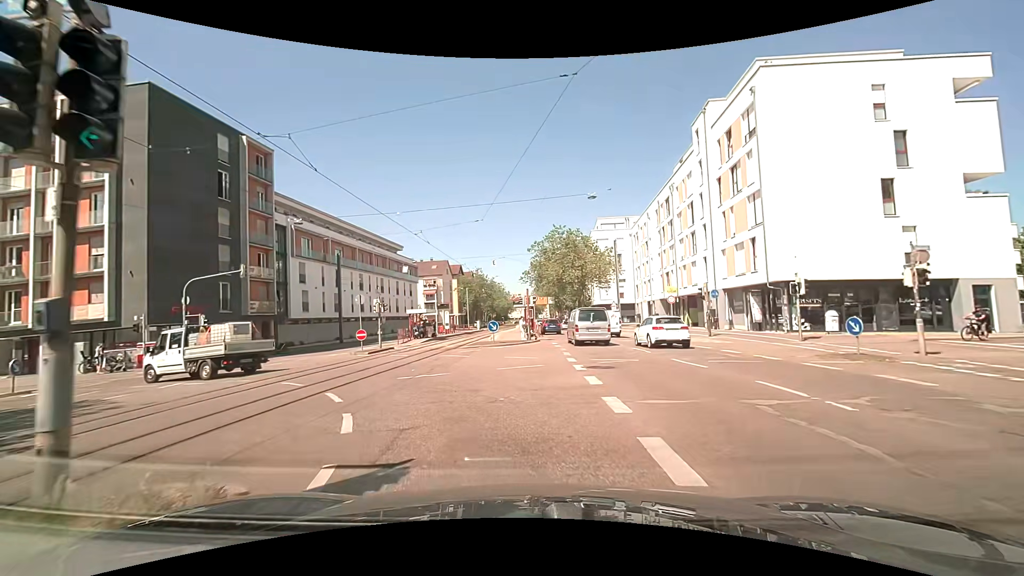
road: primary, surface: asphalt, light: Day
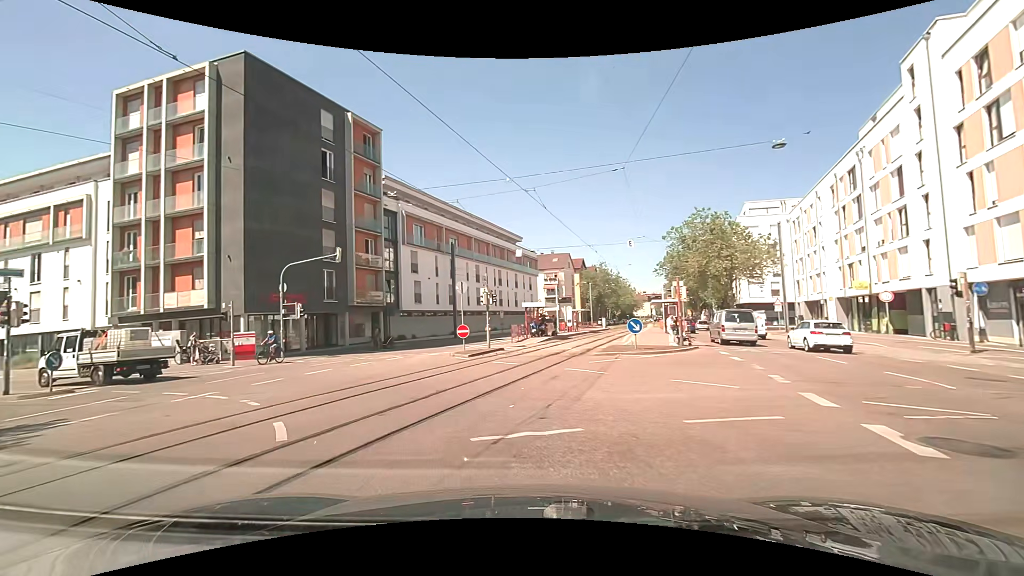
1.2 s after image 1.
(-0.9, +7.1) m; -14°
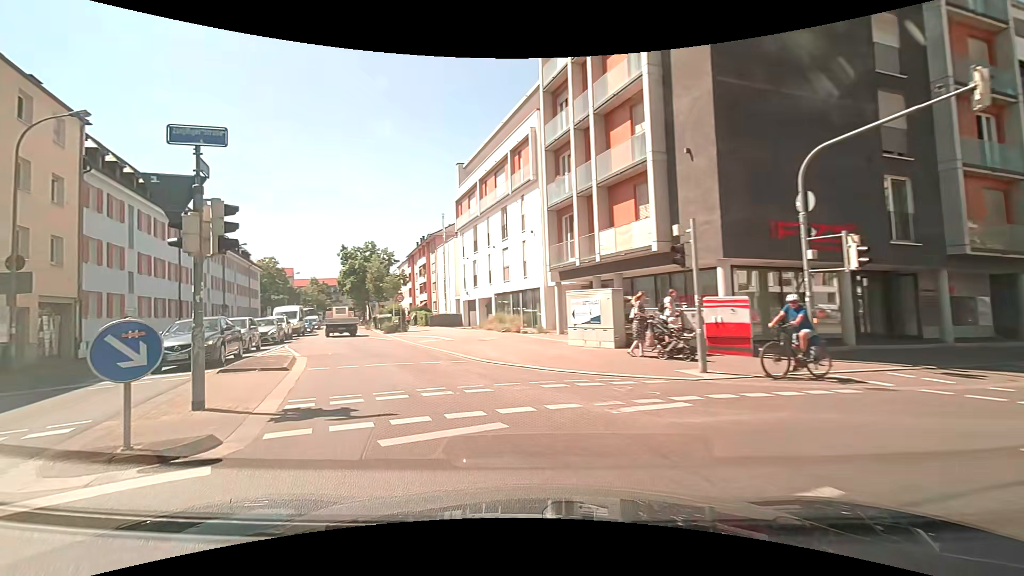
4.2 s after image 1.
(-7.6, +16.4) m; -50°
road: tertiary
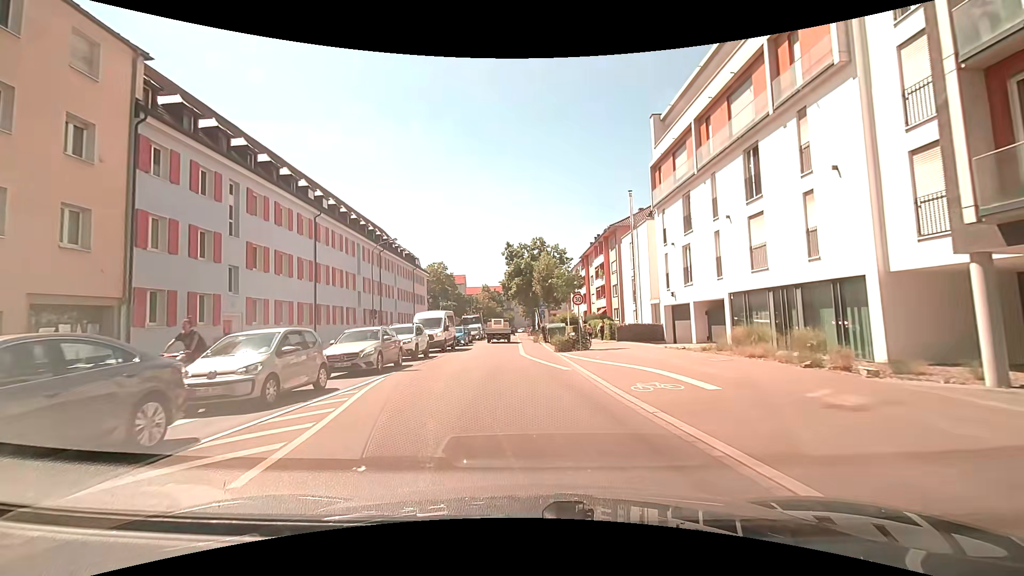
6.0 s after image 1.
(-3.2, +12.7) m; -21°
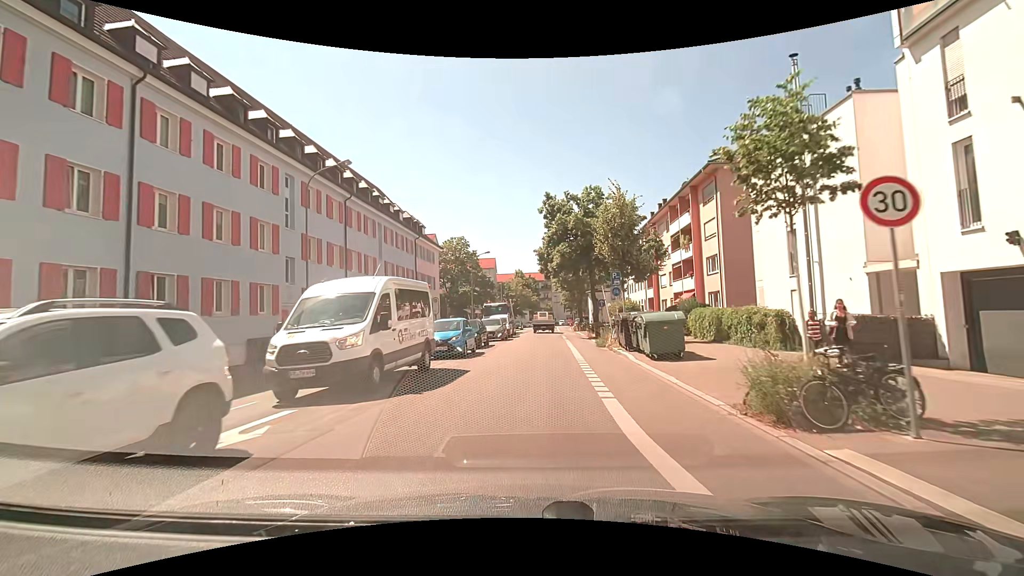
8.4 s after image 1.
(-0.9, +19.3) m; -1°
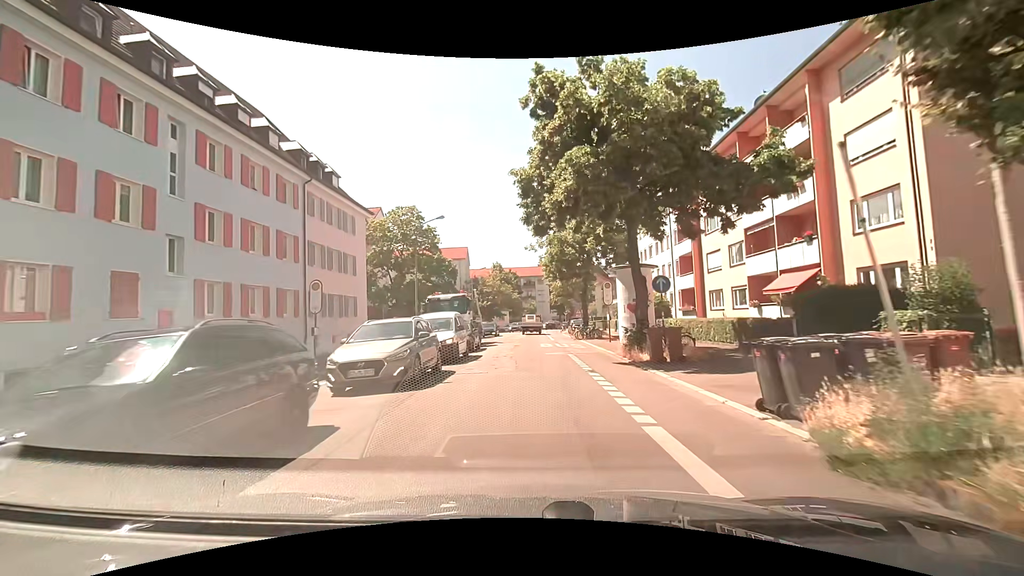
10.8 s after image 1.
(-0.7, +20.2) m; -1°
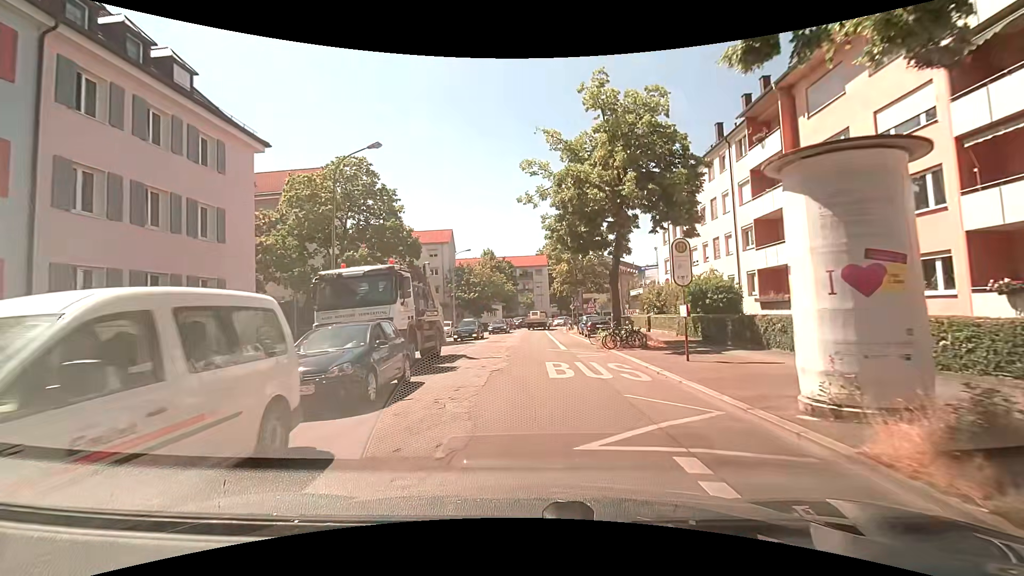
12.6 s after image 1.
(0.0, +14.5) m; -1°
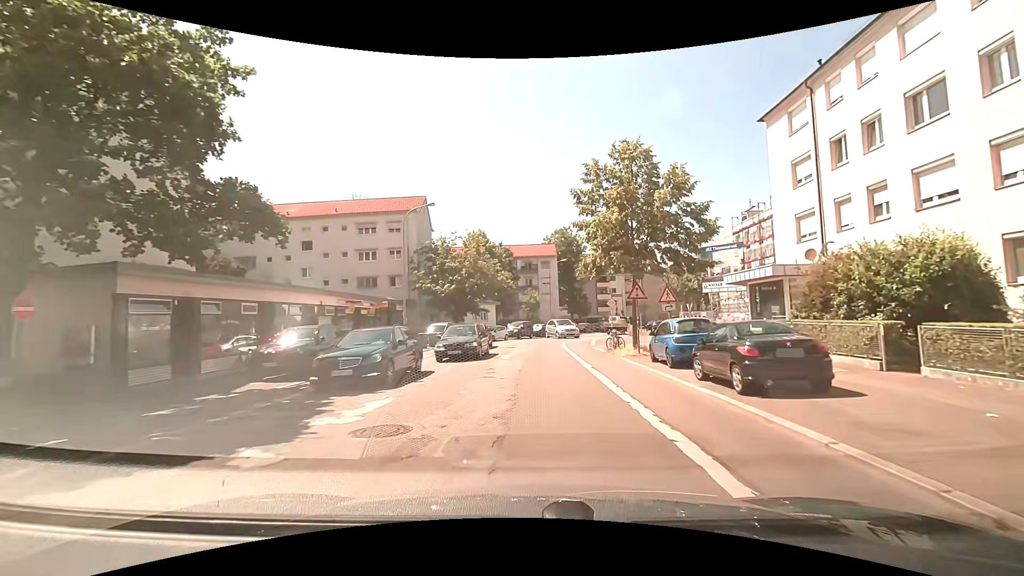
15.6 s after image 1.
(+0.1, +22.8) m; 0°
(0, +10) (0, +20) (+1, +30) (+2, +40) (+5, +49) (+10, +58) (+14, +67) (+18, +76) (+23, +85) (+27, +94) m
